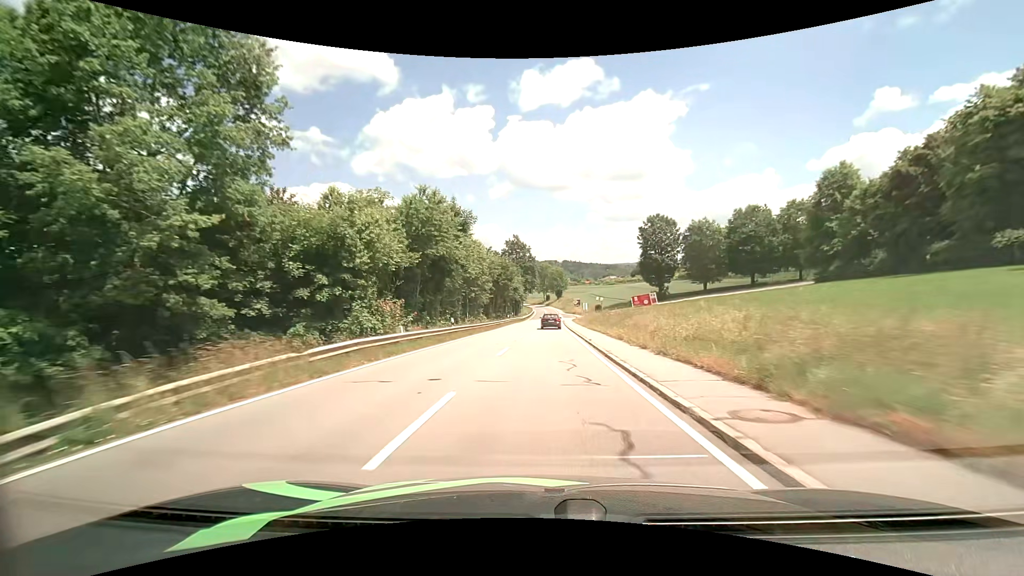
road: tertiary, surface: asphalt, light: Day
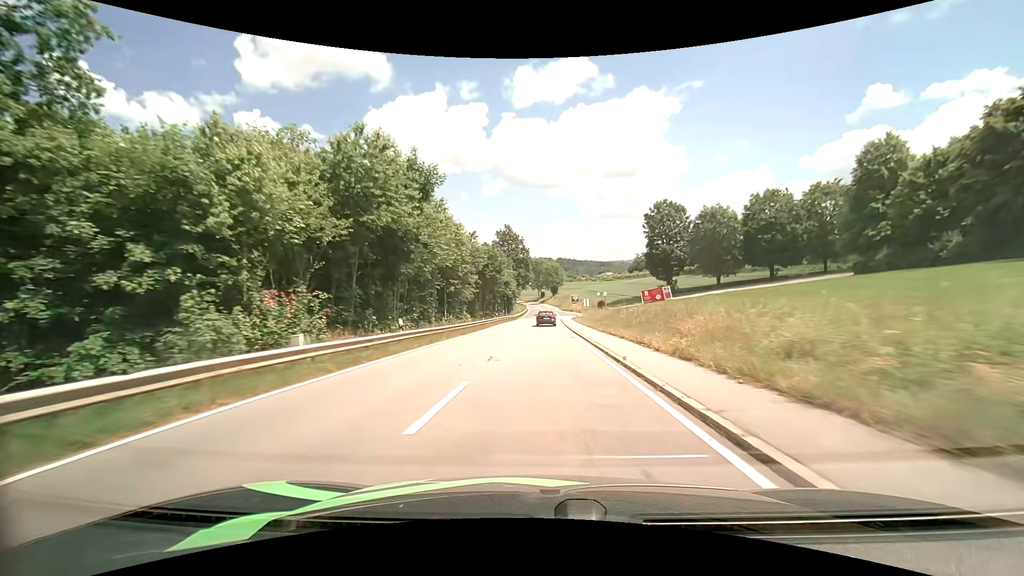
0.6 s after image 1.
(+0.1, +10.6) m; +1°
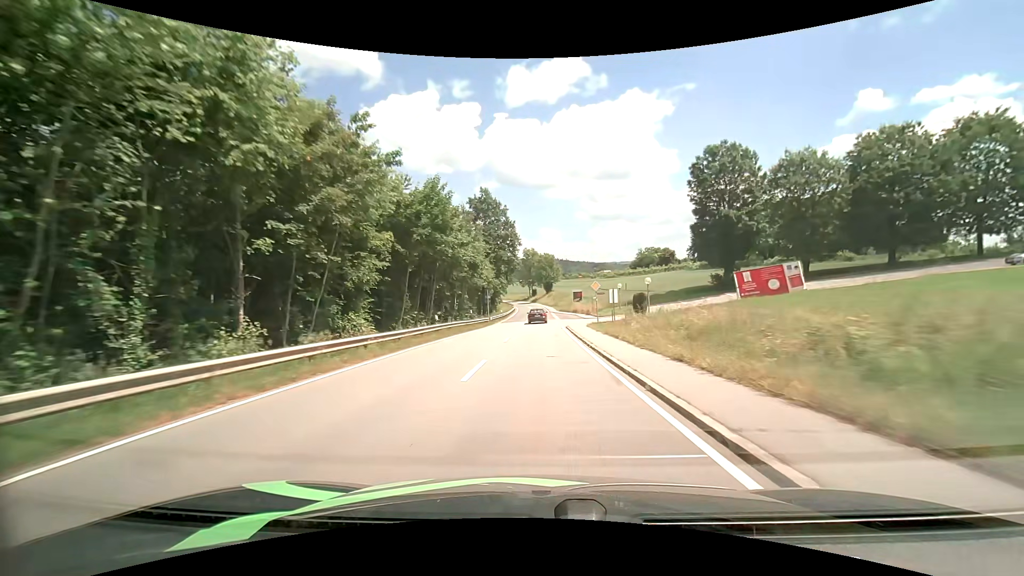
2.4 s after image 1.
(+0.3, +31.7) m; +1°
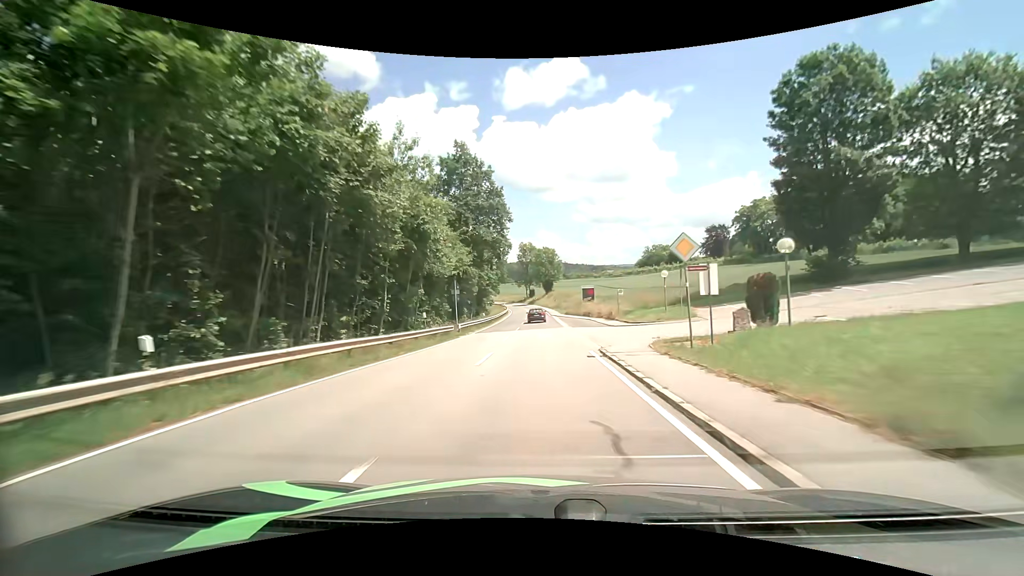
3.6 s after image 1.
(0.0, +21.3) m; 0°
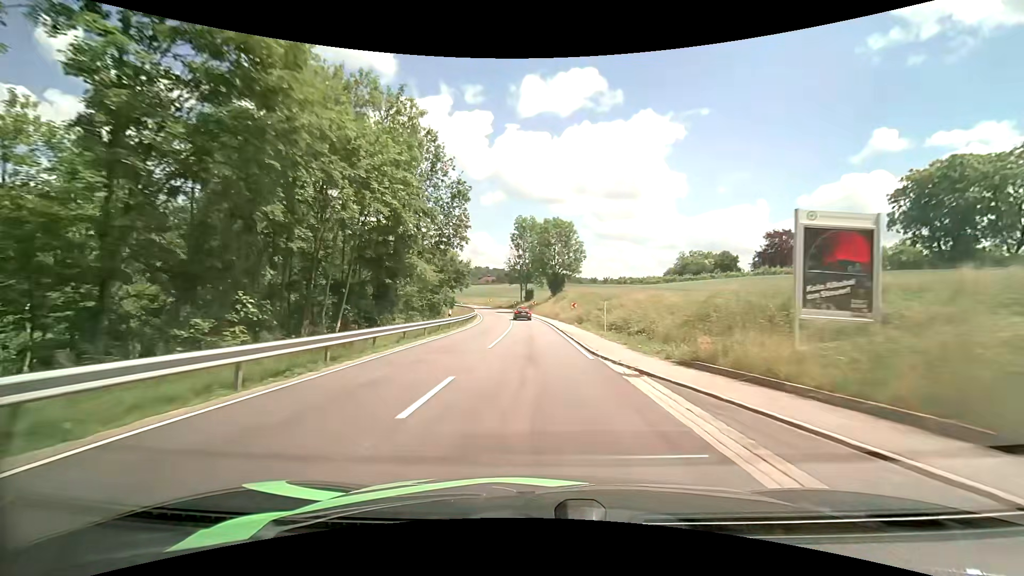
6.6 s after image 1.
(0.0, +54.1) m; 0°
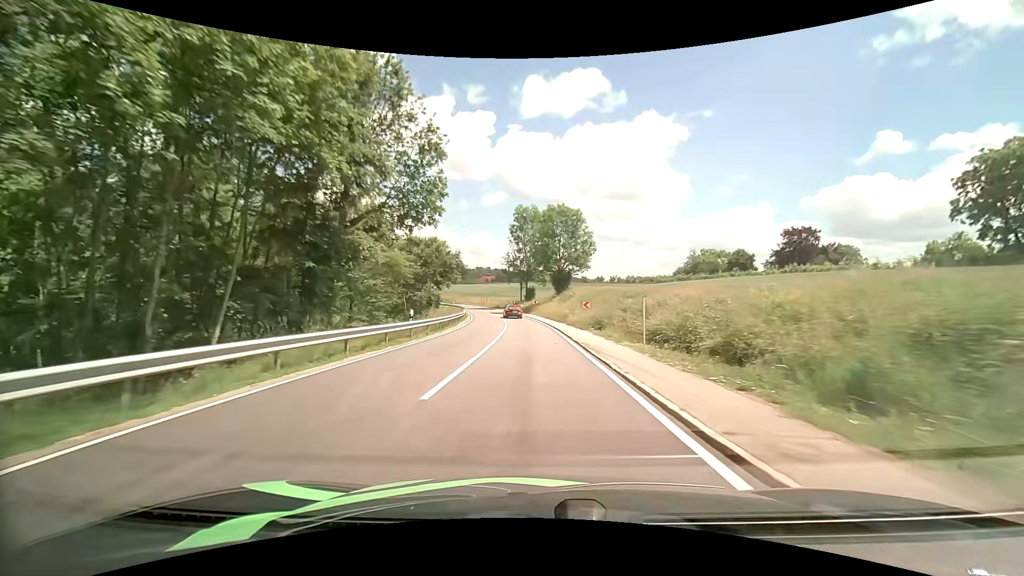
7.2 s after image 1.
(-0.1, +10.6) m; 0°
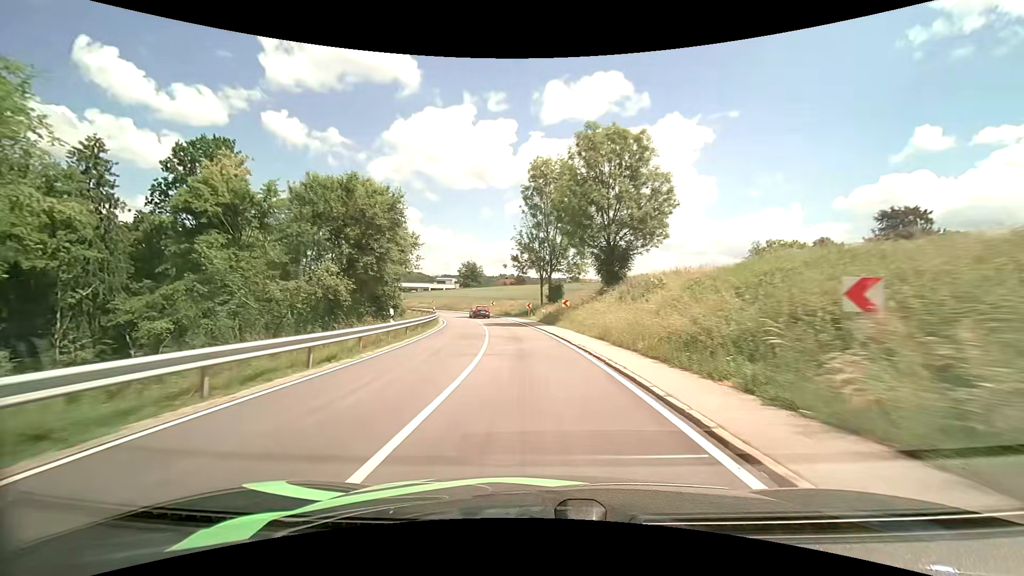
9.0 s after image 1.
(-0.5, +30.9) m; -3°
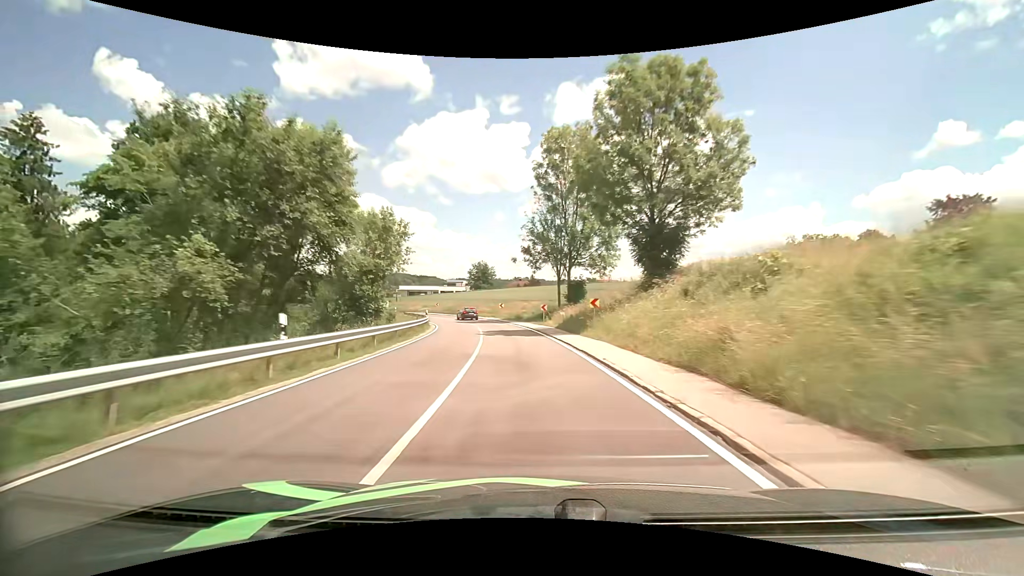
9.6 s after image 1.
(-0.2, +10.0) m; -2°
(0, +10) (-1, +20) (-2, +30) (-3, +40) (-6, +50) (-9, +59) (-13, +68) (-17, +77) (-22, +86) (-28, +94) m
